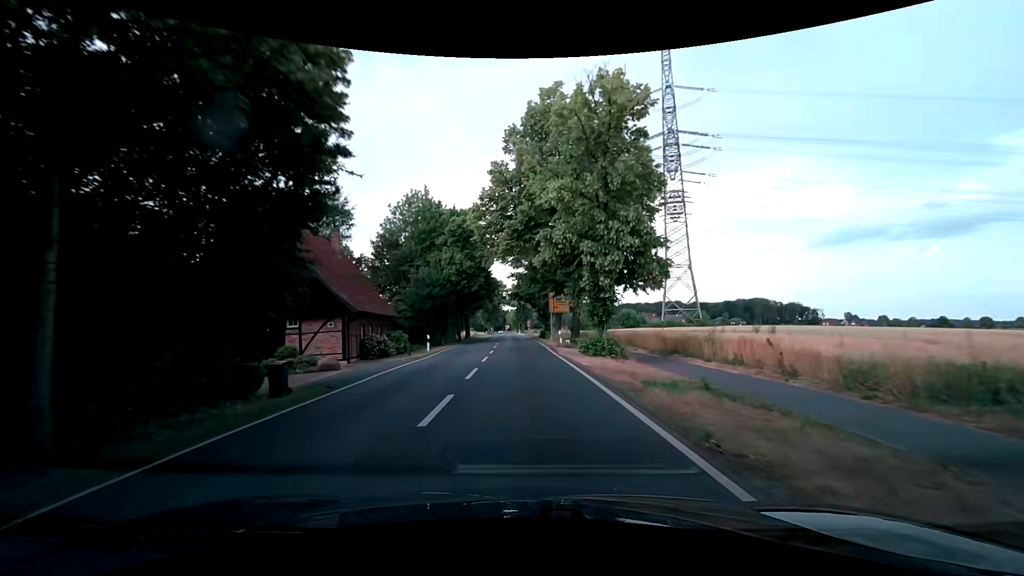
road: secondary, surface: asphalt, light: Day
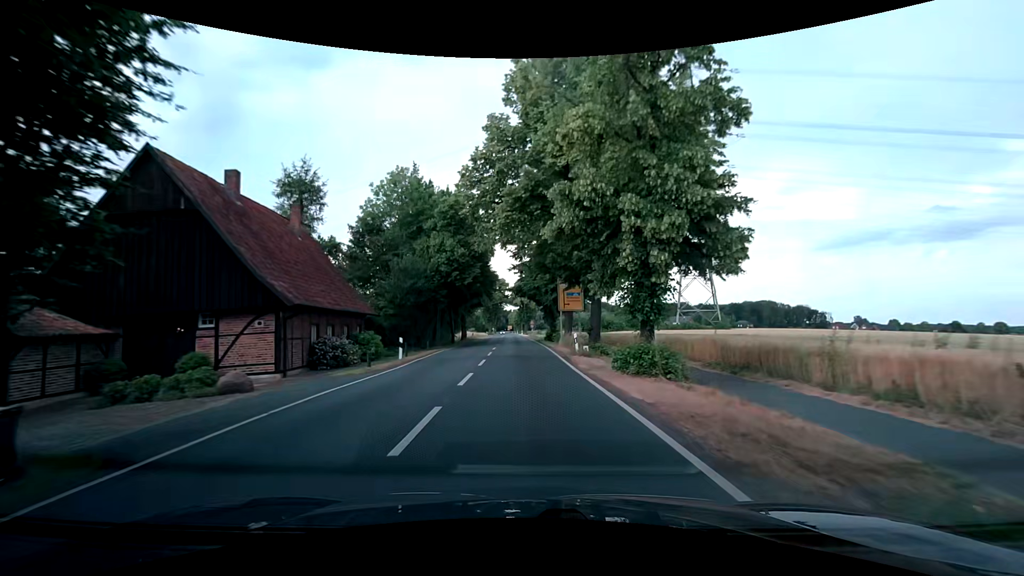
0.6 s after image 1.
(+0.1, +7.5) m; +1°
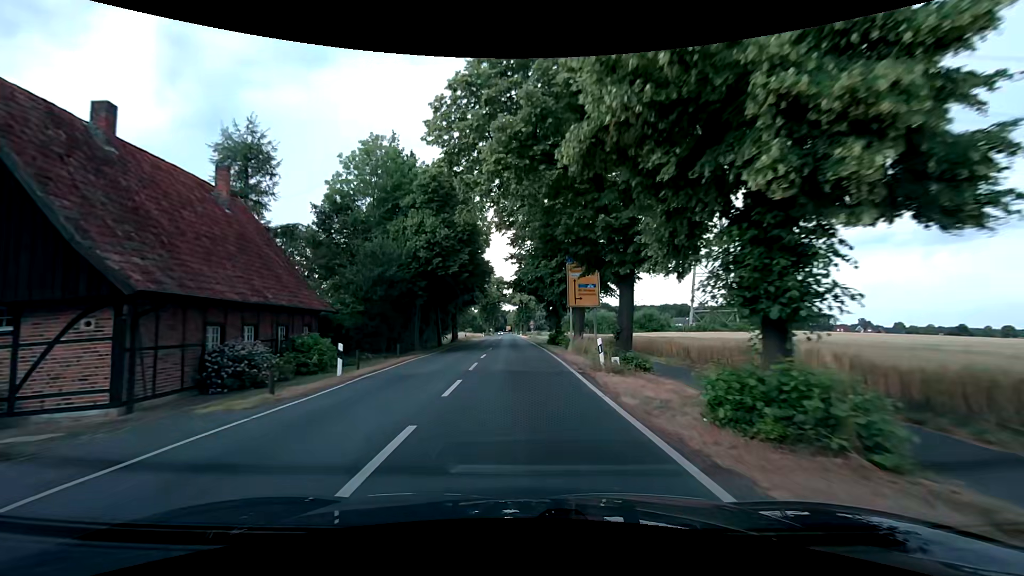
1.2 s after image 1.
(0.0, +7.5) m; 0°
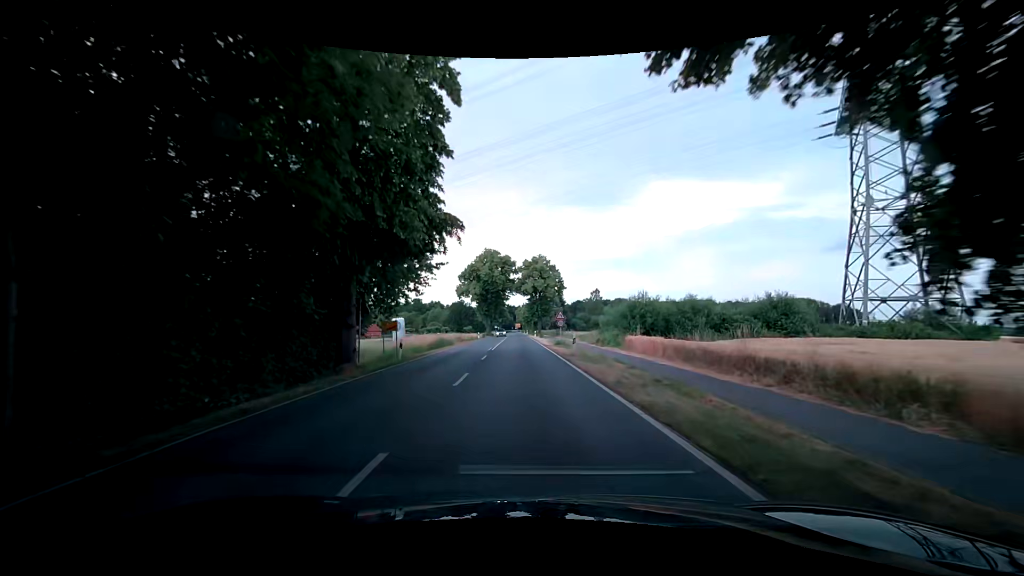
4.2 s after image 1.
(-0.9, +37.4) m; -1°
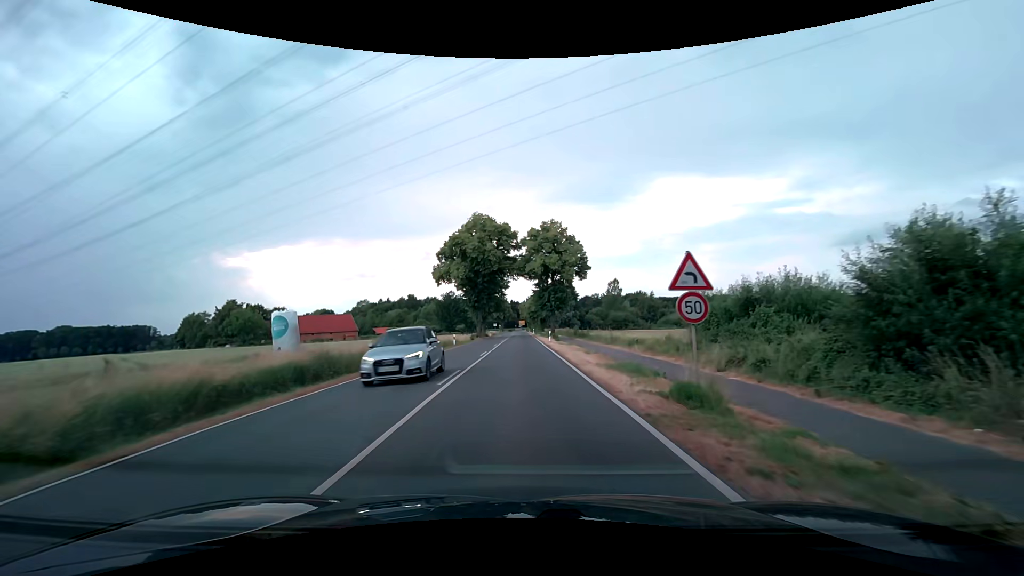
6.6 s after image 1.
(-0.2, +30.1) m; -1°
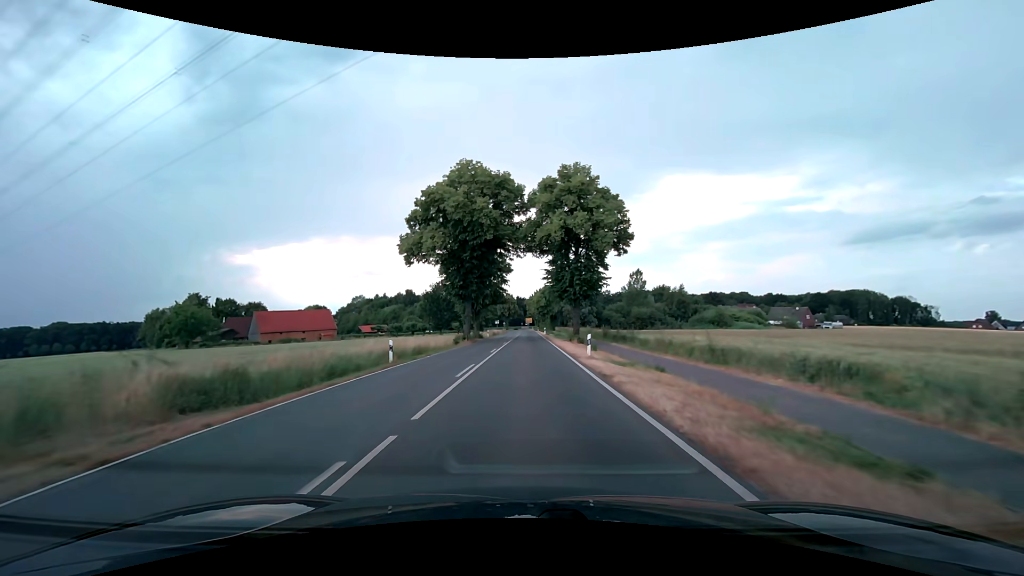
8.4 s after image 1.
(-0.2, +22.5) m; -1°
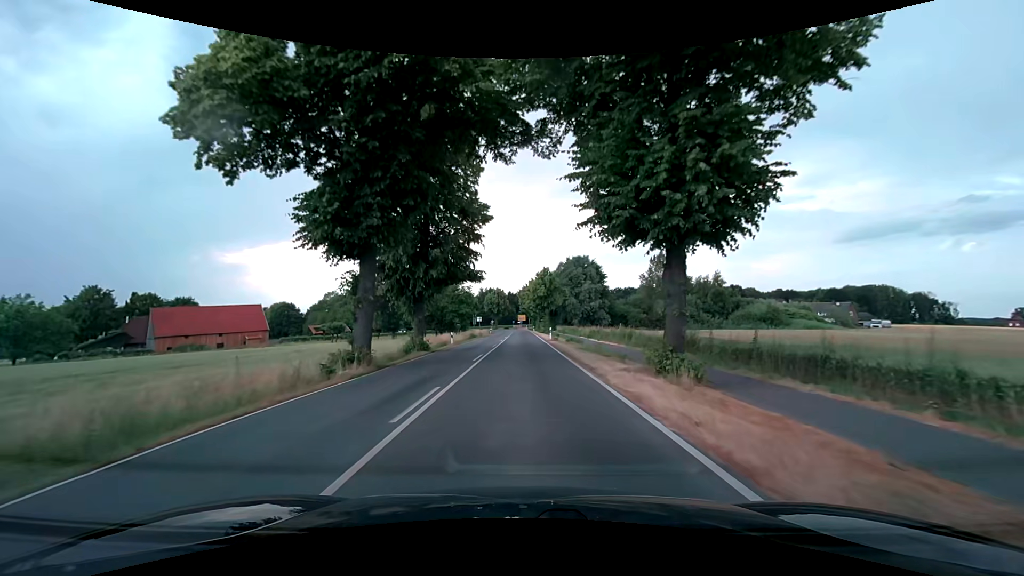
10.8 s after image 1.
(0.0, +30.1) m; +1°
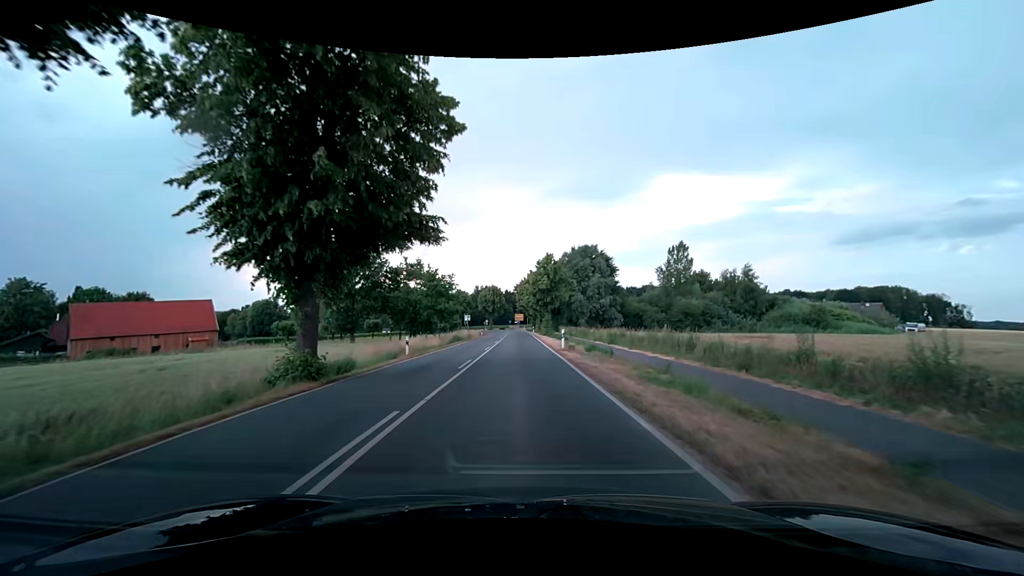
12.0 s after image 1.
(0.0, +15.0) m; 0°
(0, +10) (0, +20) (0, +30) (0, +40) (0, +50) (0, +60) (0, +70) (0, +80) (-1, +90) (-1, +100) m
